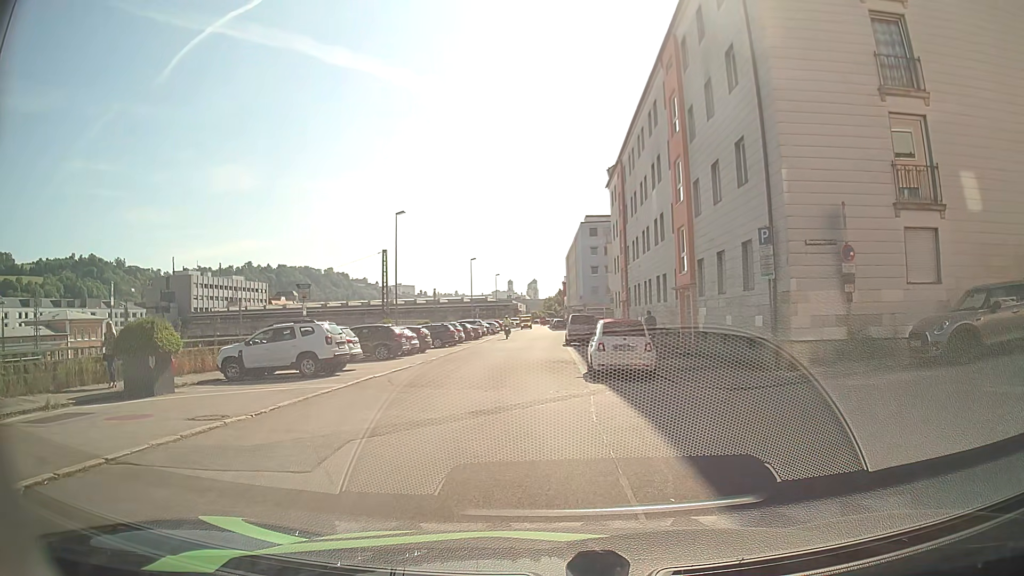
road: residential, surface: asphalt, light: Day
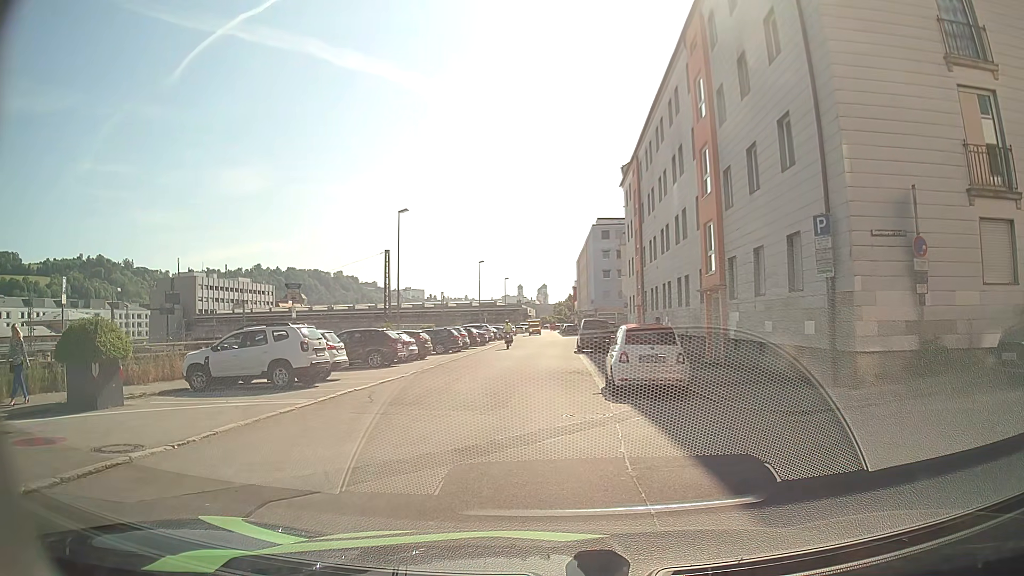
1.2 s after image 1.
(+0.1, +2.8) m; +1°
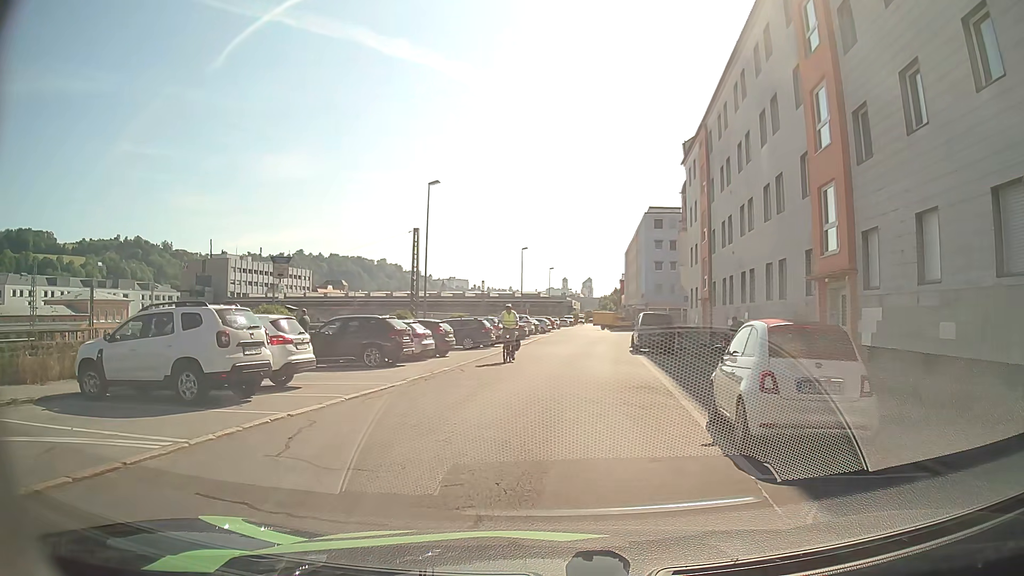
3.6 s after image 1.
(-0.2, +6.8) m; -3°
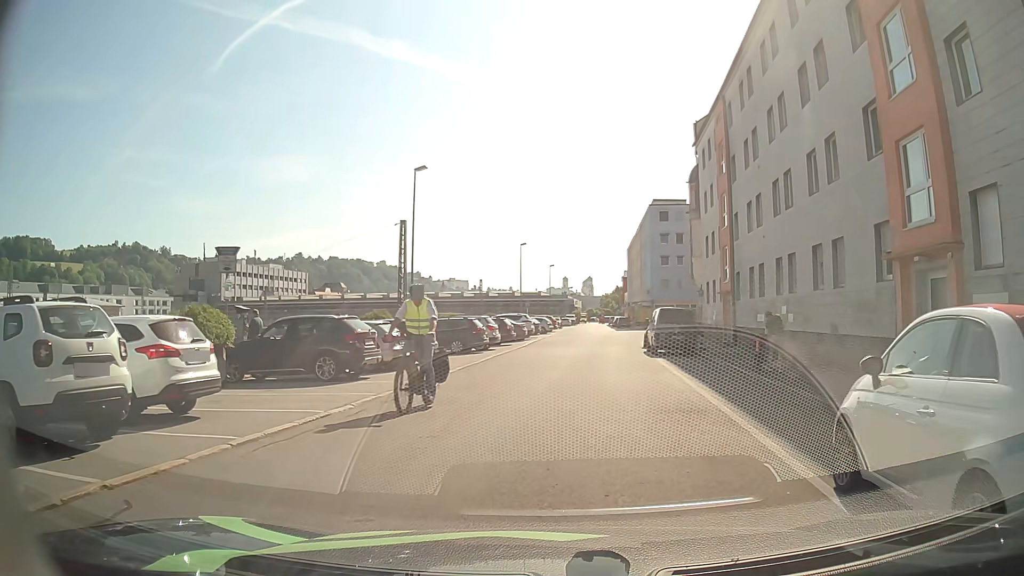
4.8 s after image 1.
(0.0, +4.6) m; 0°
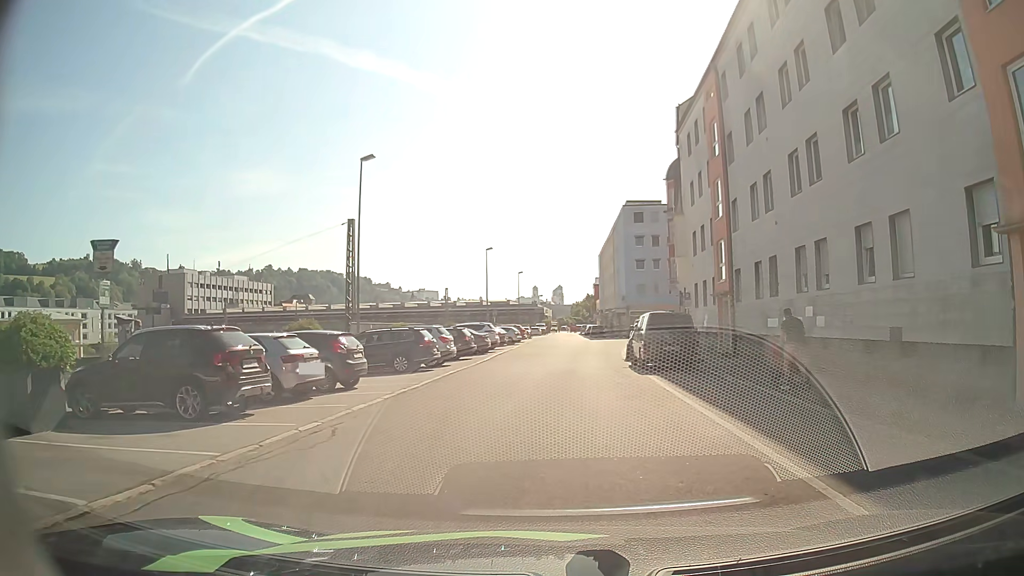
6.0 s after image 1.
(+0.1, +5.2) m; +2°
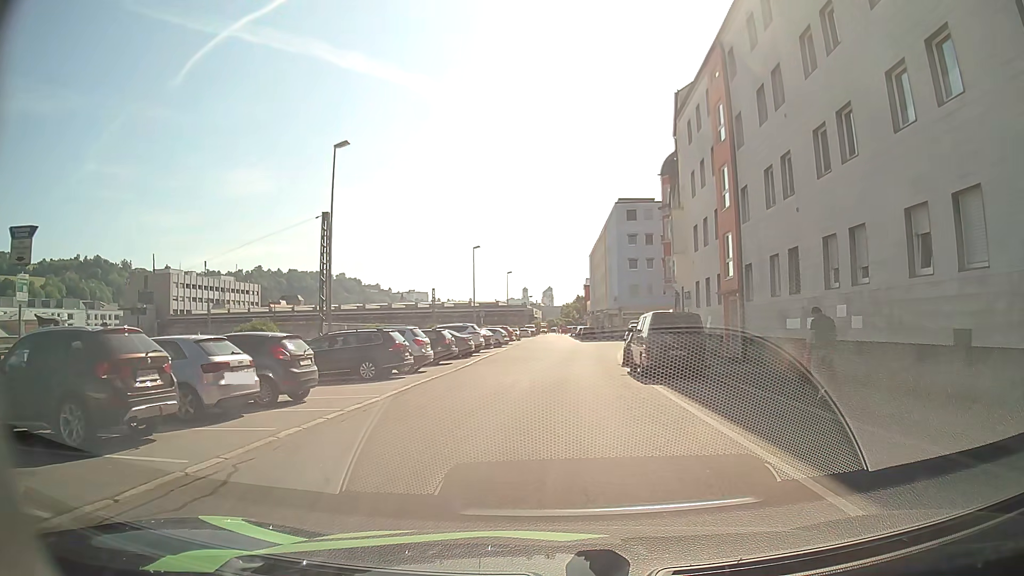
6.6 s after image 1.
(+0.1, +3.0) m; +1°
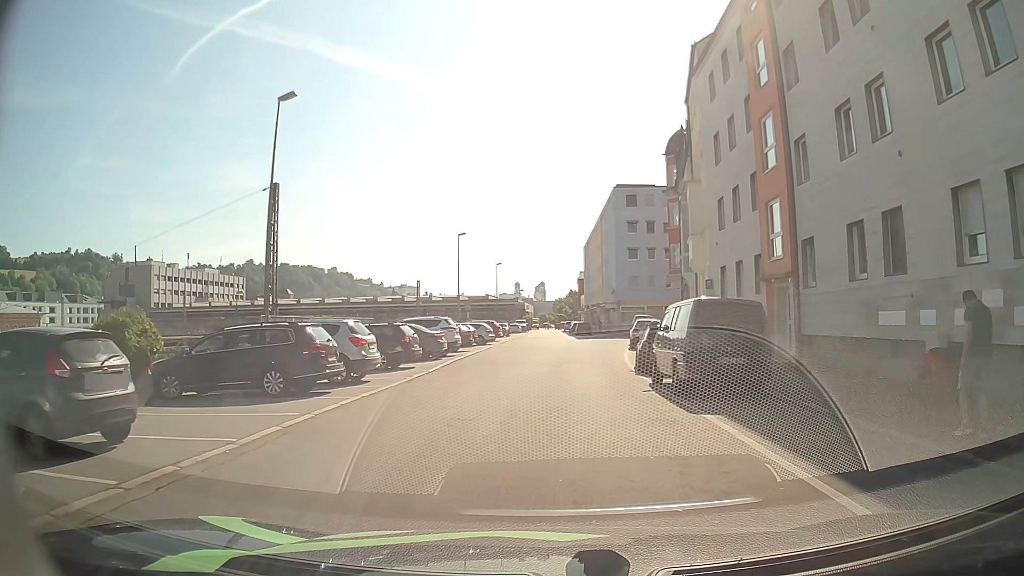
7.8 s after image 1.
(+0.1, +6.5) m; +2°
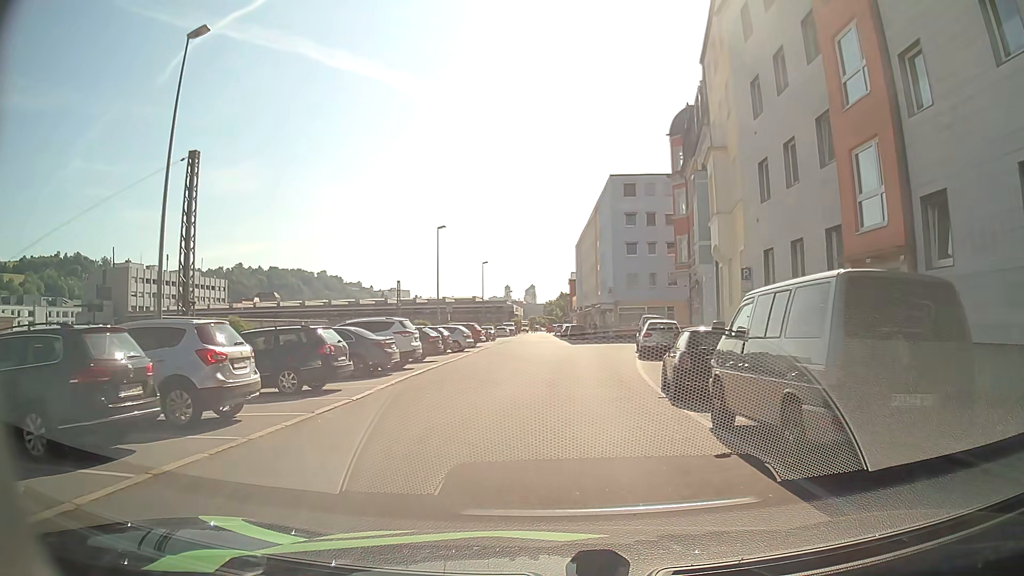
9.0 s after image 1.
(0.0, +7.1) m; +1°
